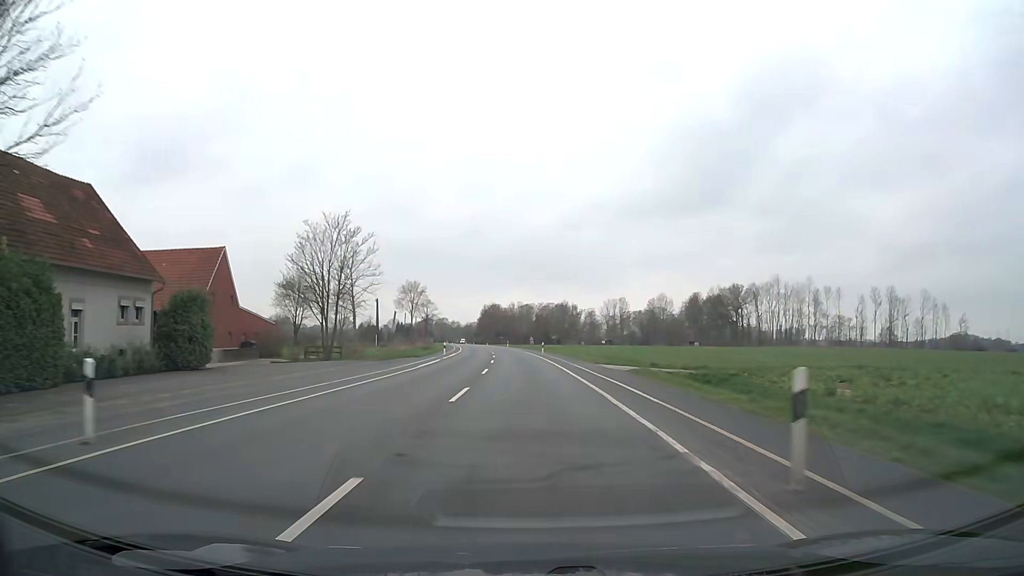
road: secondary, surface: asphalt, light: Day
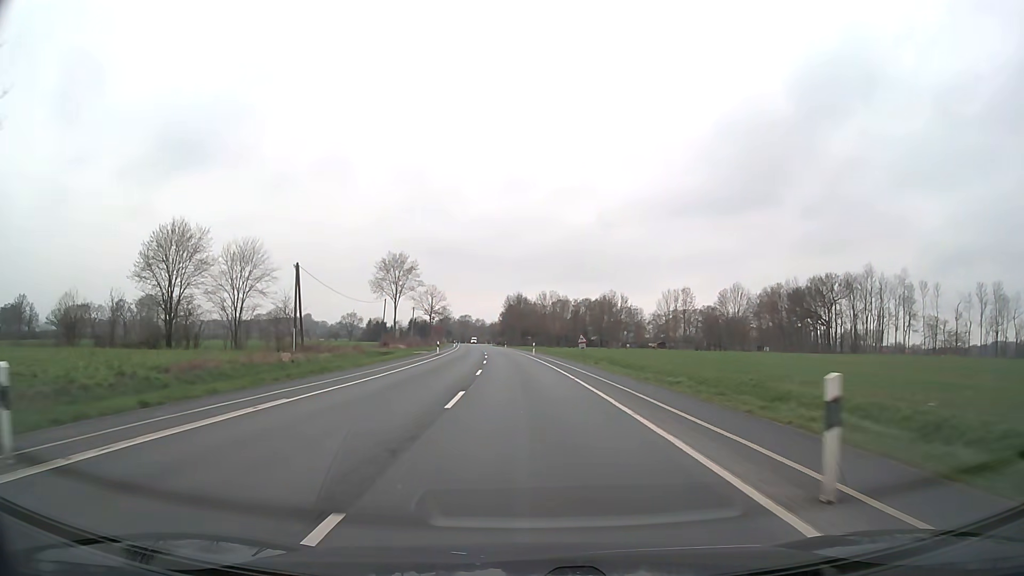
(-0.9, +50.1) m; -2°
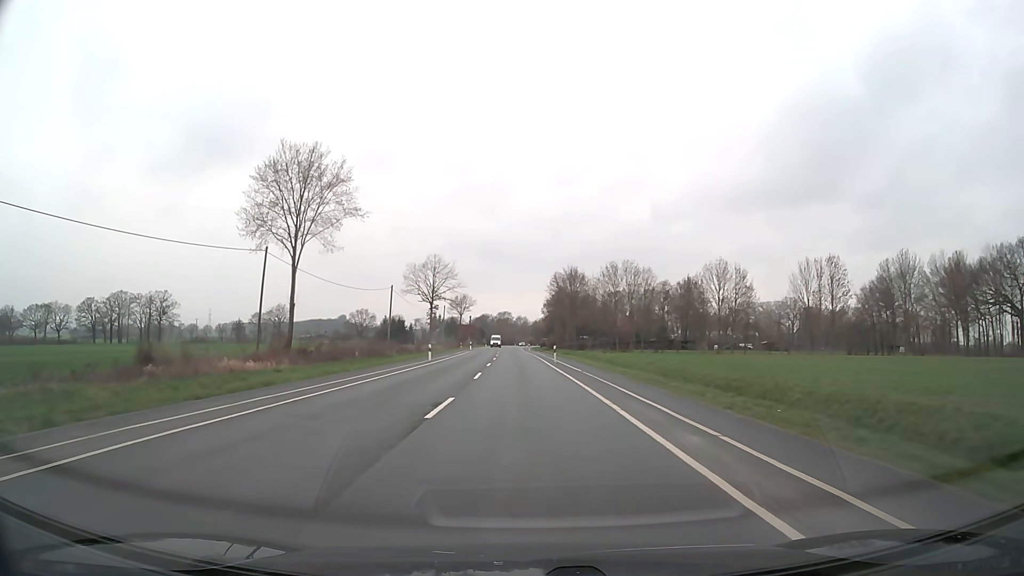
(-2.1, +62.5) m; -4°
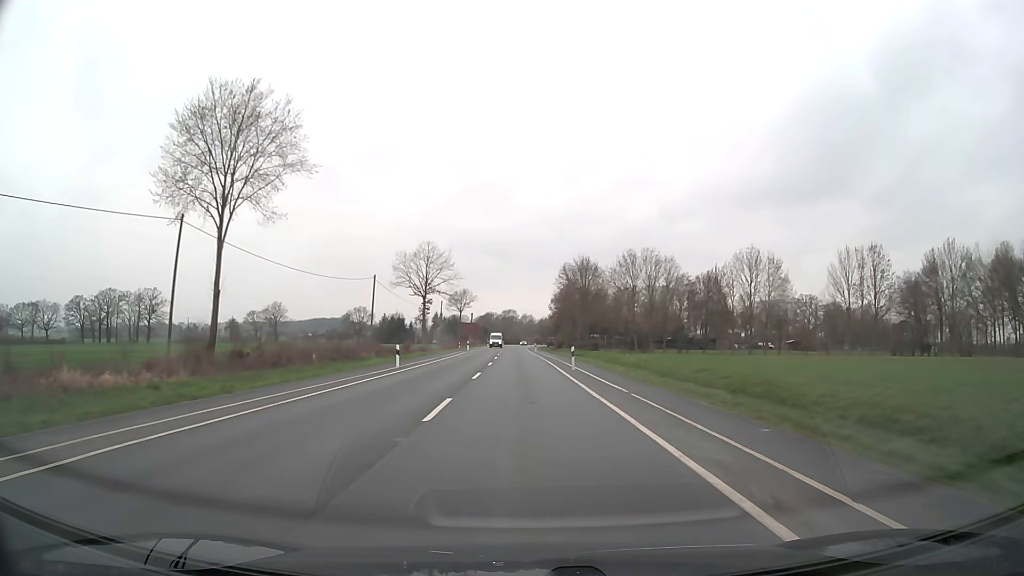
(-0.1, +12.5) m; -1°
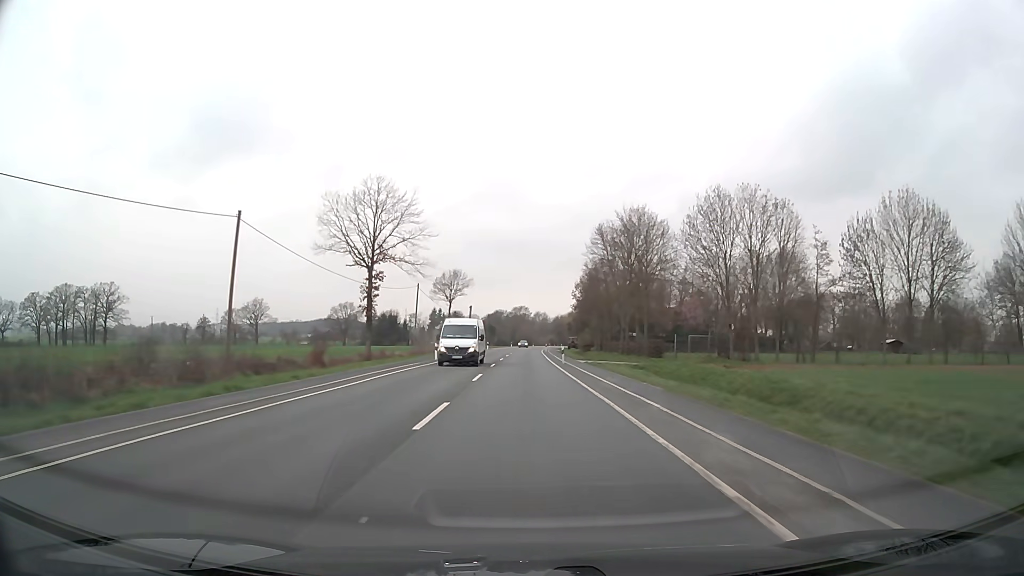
(-0.4, +37.6) m; -1°
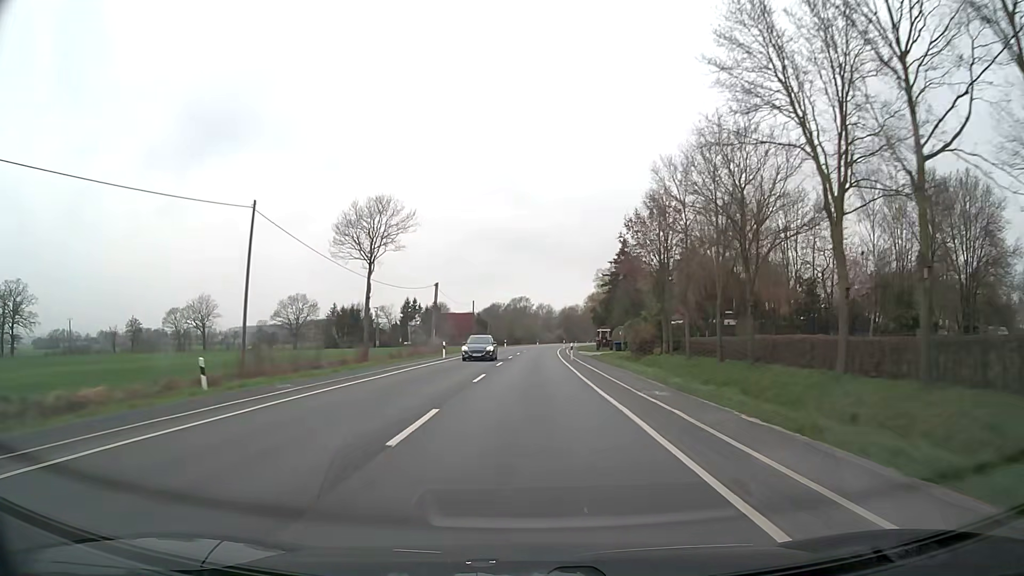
(0.0, +50.2) m; 0°
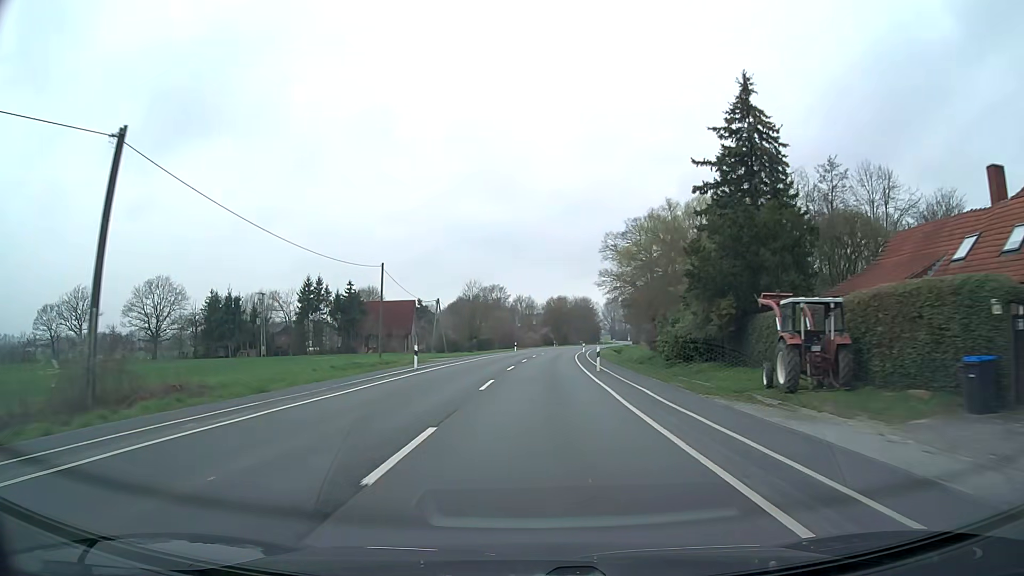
(+0.8, +62.7) m; +2°
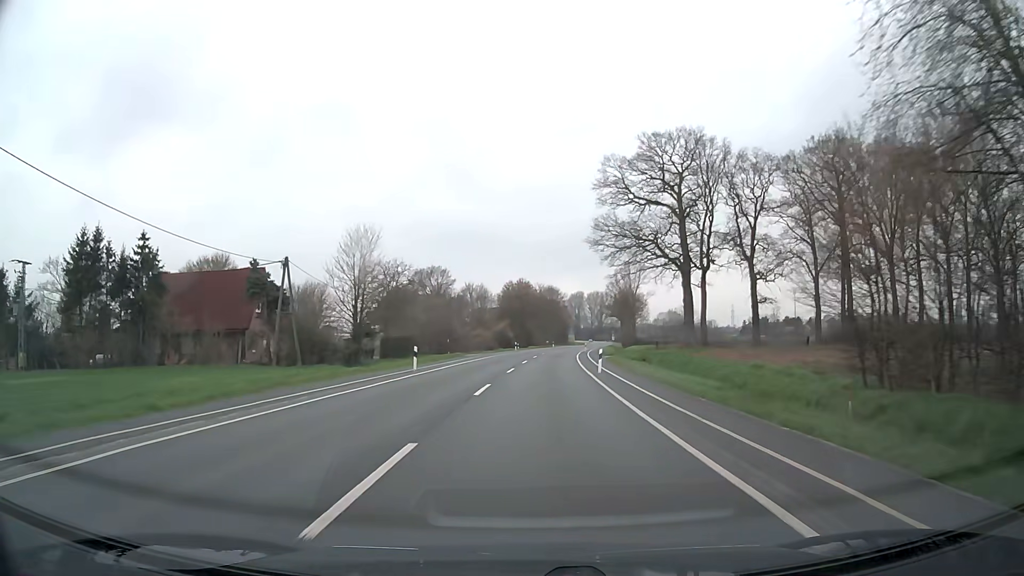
(+1.6, +50.0) m; +4°
(0, +10) (0, +20) (0, +30) (+1, +40) (+1, +50) (+2, +60) (+3, +70) (+4, +80) (+5, +90) (+6, +100) m
